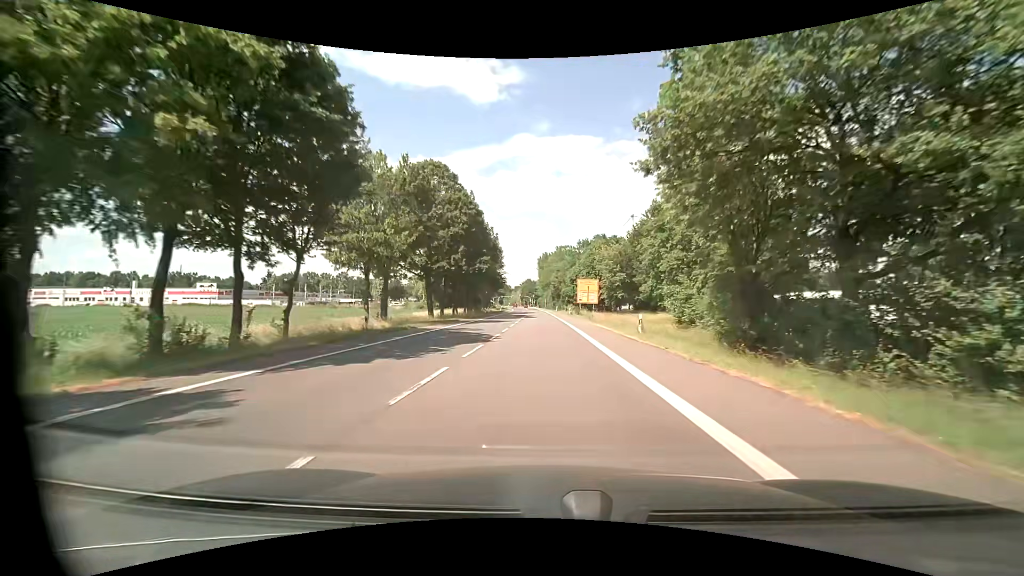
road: primary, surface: asphalt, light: Day
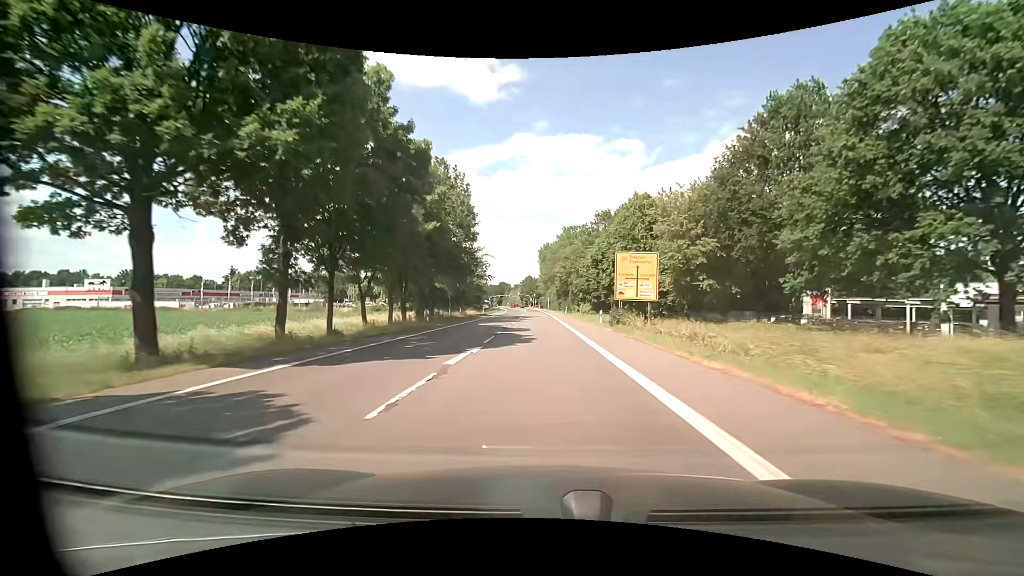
(-0.1, +37.6) m; 0°
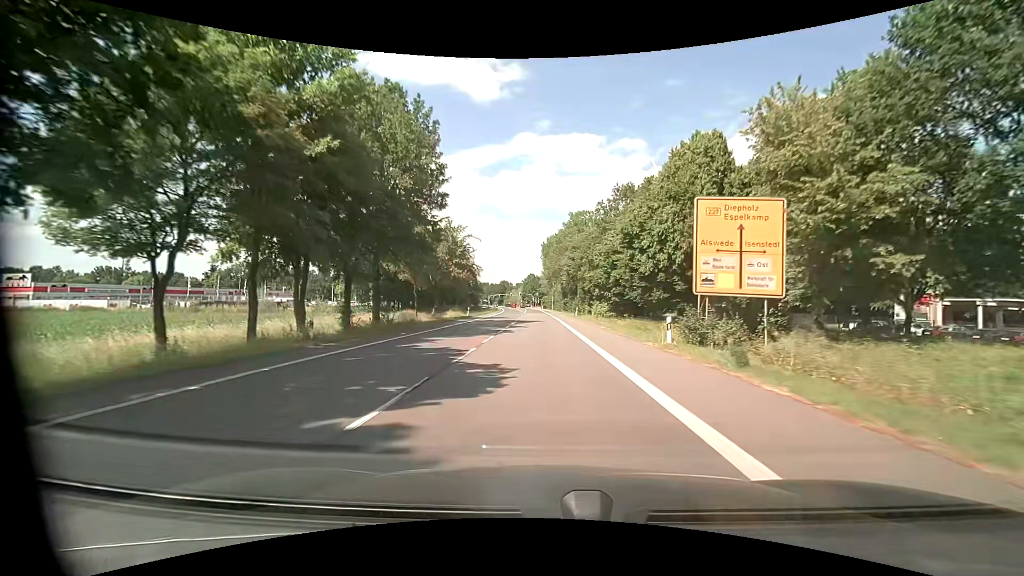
(0.0, +18.6) m; 0°
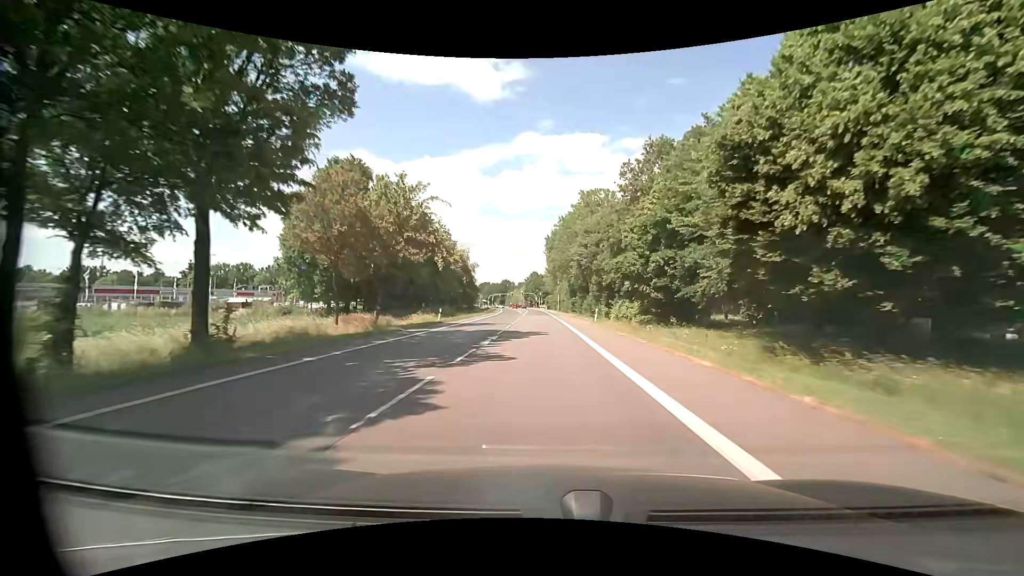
(-0.1, +18.4) m; 0°
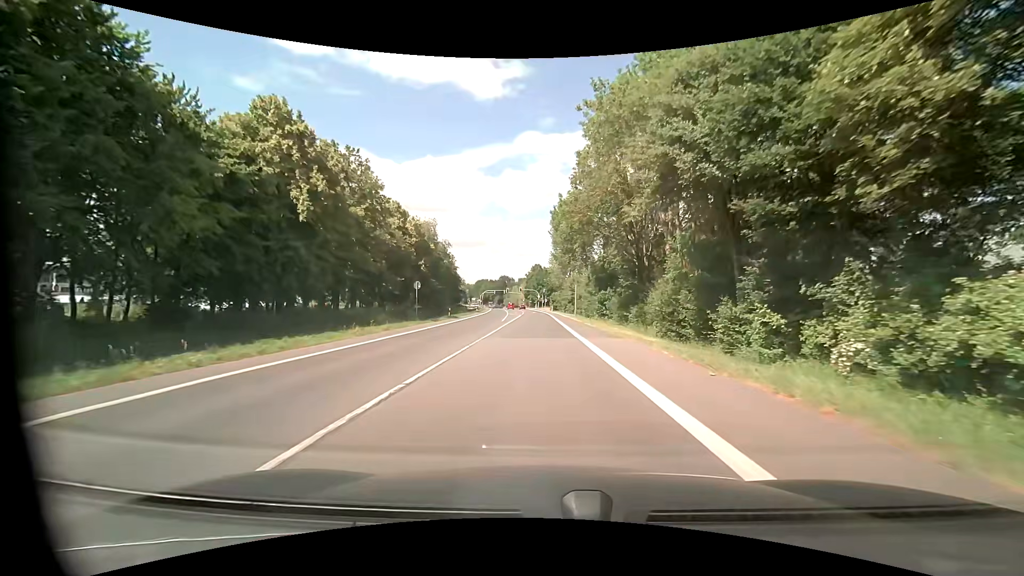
(-0.6, +45.2) m; -1°
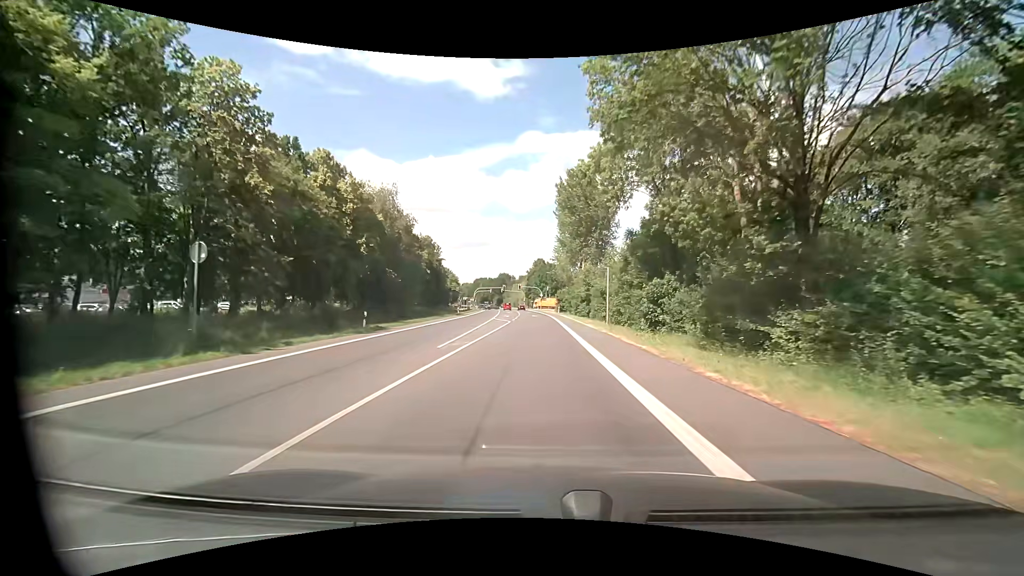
(-0.2, +26.1) m; -1°
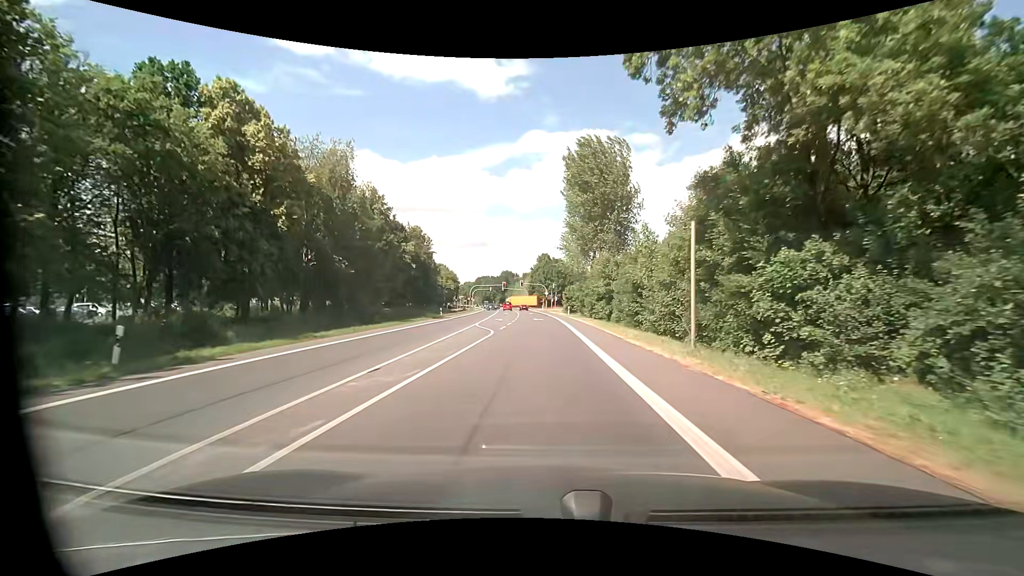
(0.0, +16.4) m; 0°
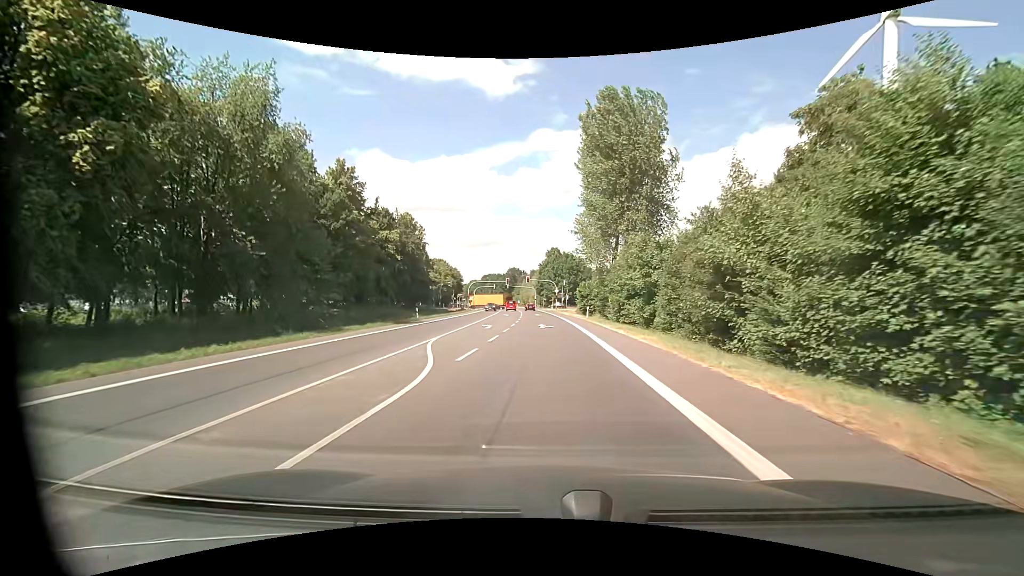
(-0.2, +15.4) m; -1°
